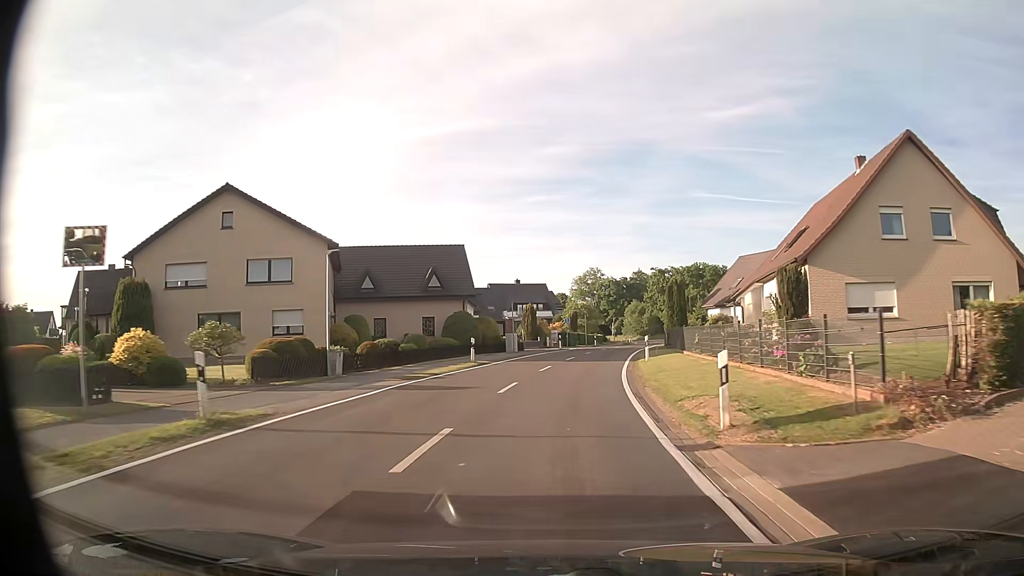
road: tertiary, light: Day
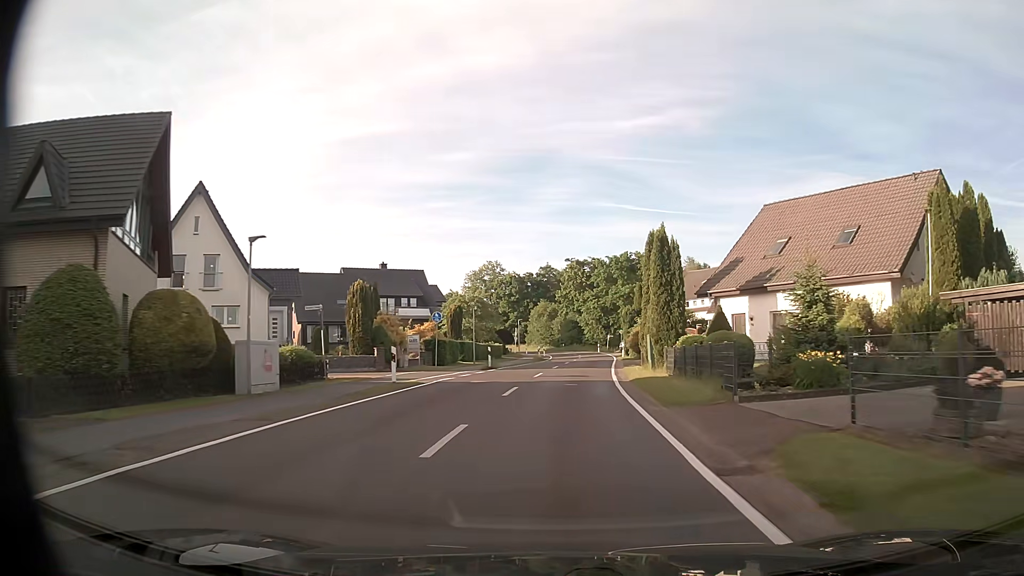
(+2.4, +34.3) m; +9°
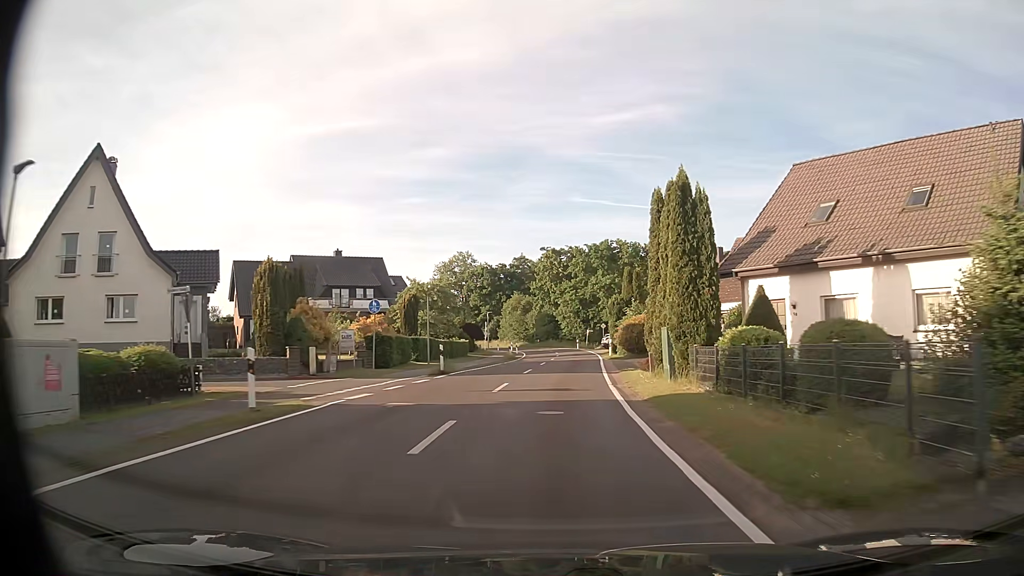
(+0.2, +8.7) m; +2°
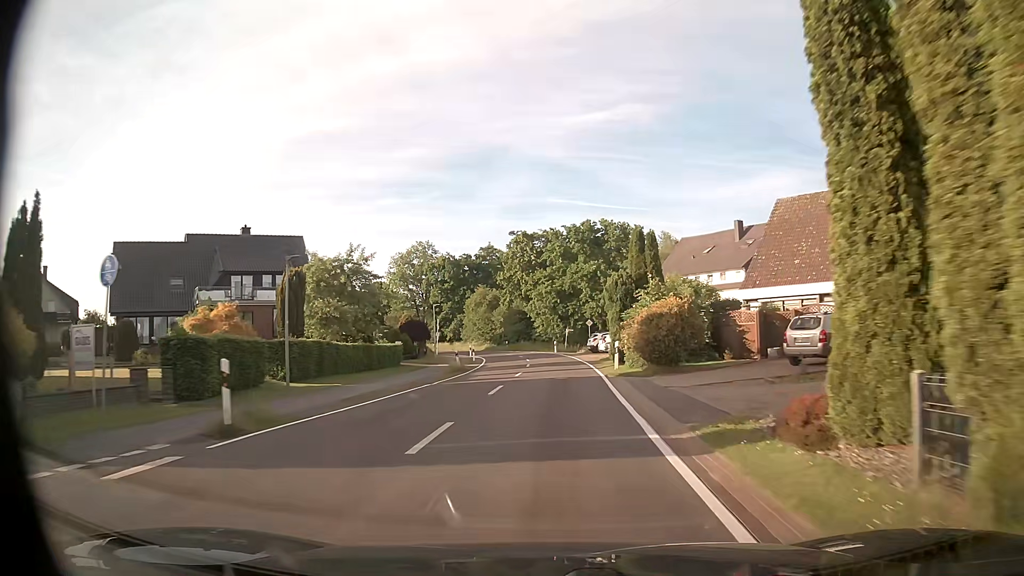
(+0.5, +17.5) m; +3°
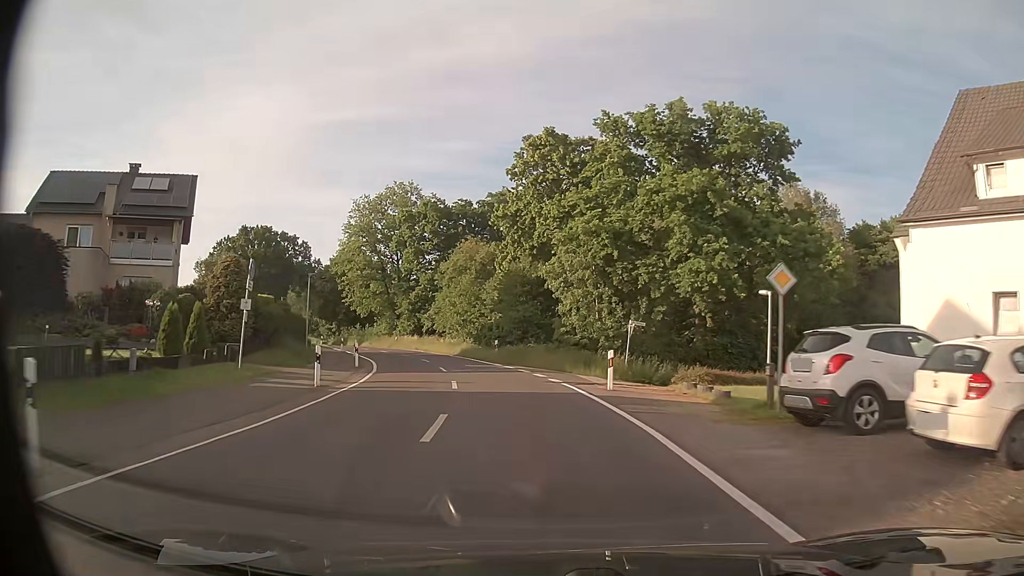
(0.0, +43.8) m; -3°
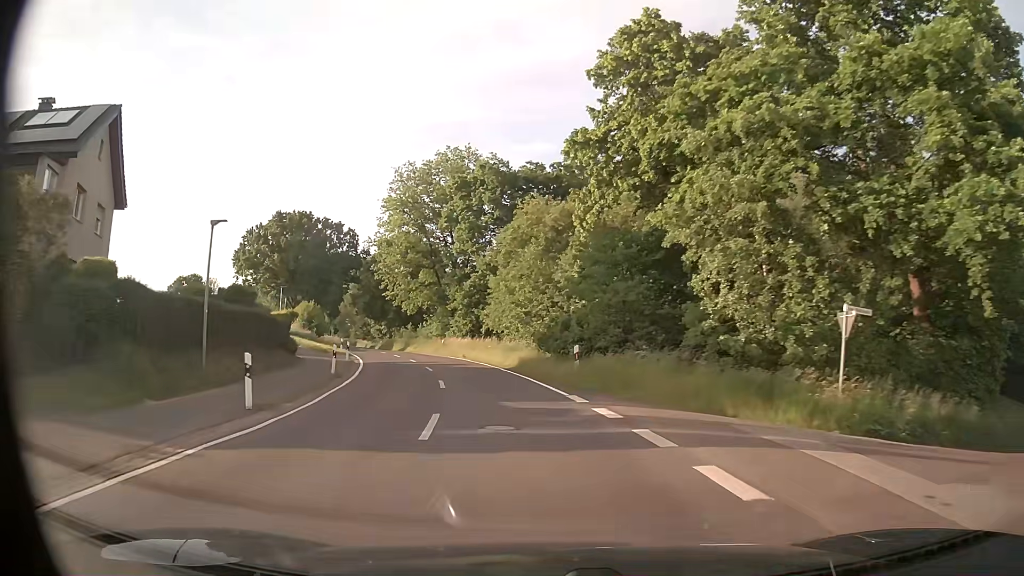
(-1.0, +17.3) m; -7°
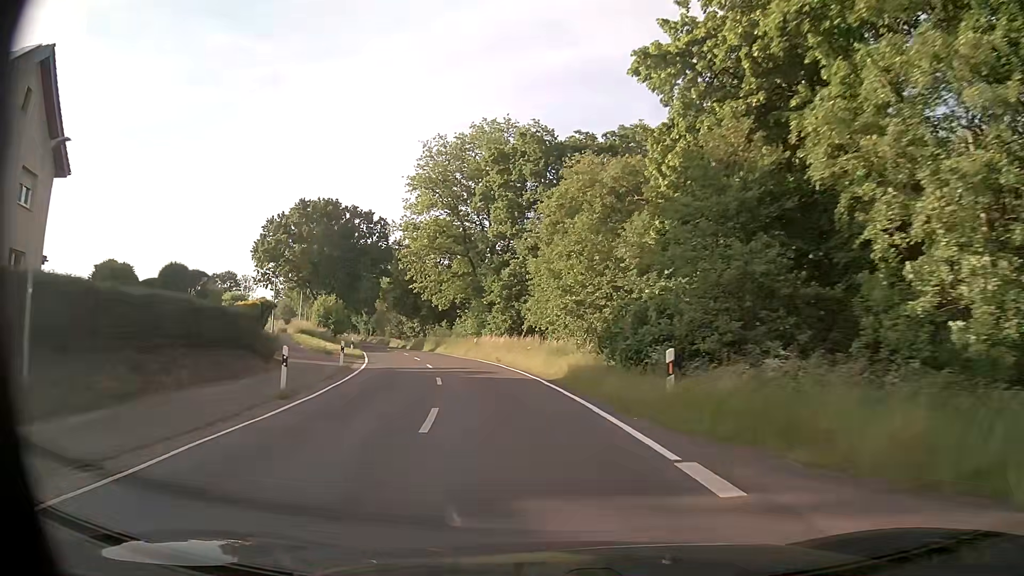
(-0.3, +8.7) m; -4°
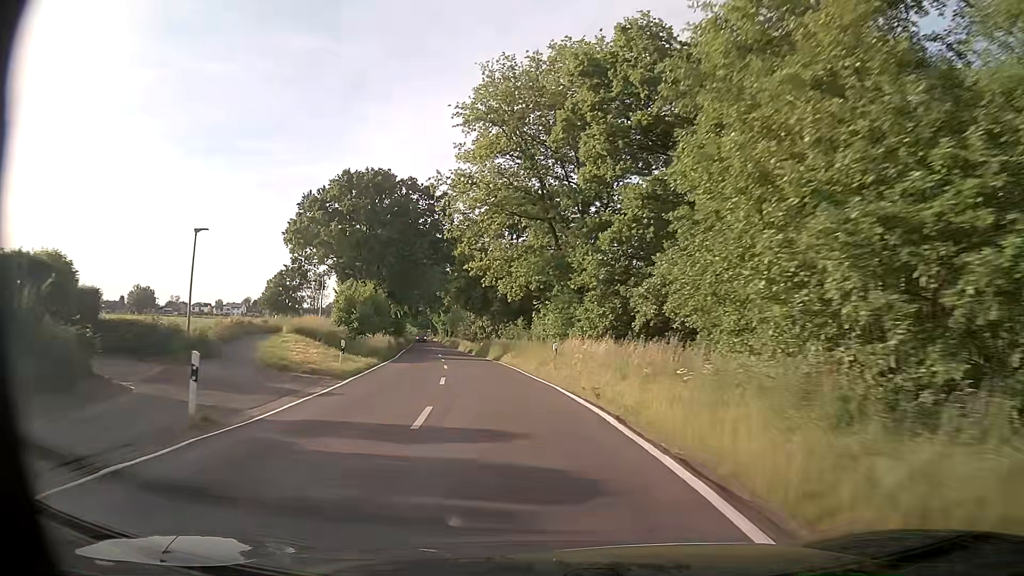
(-1.2, +17.4) m; -8°
(0, +10) (-1, +20) (-3, +30) (-4, +40) (-6, +50) (-8, +59) (-10, +69) (-12, +79) (-14, +89) (-16, +99) m
